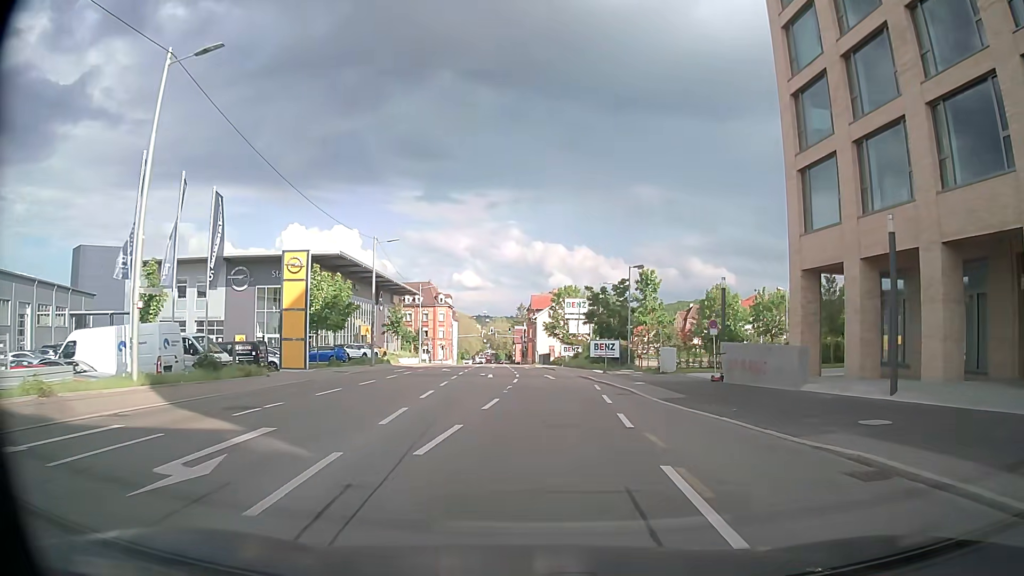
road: secondary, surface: asphalt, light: Day
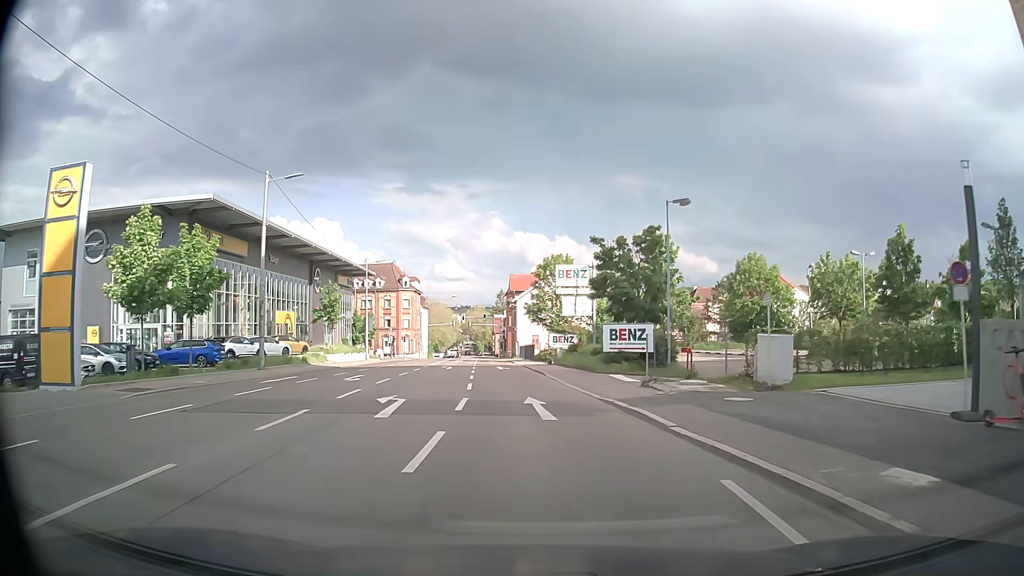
(+0.4, +19.5) m; +4°
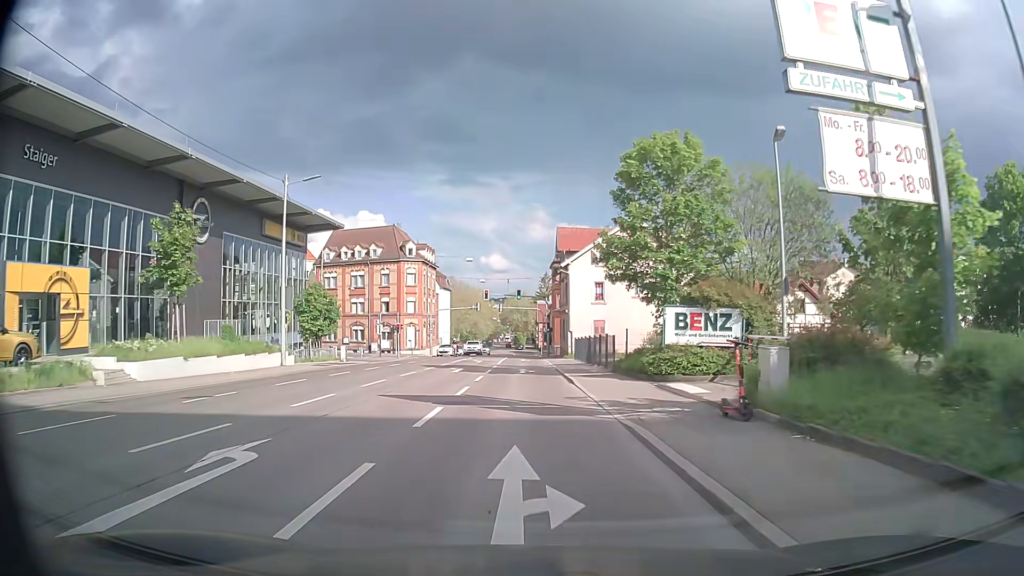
(-2.0, +33.4) m; -5°
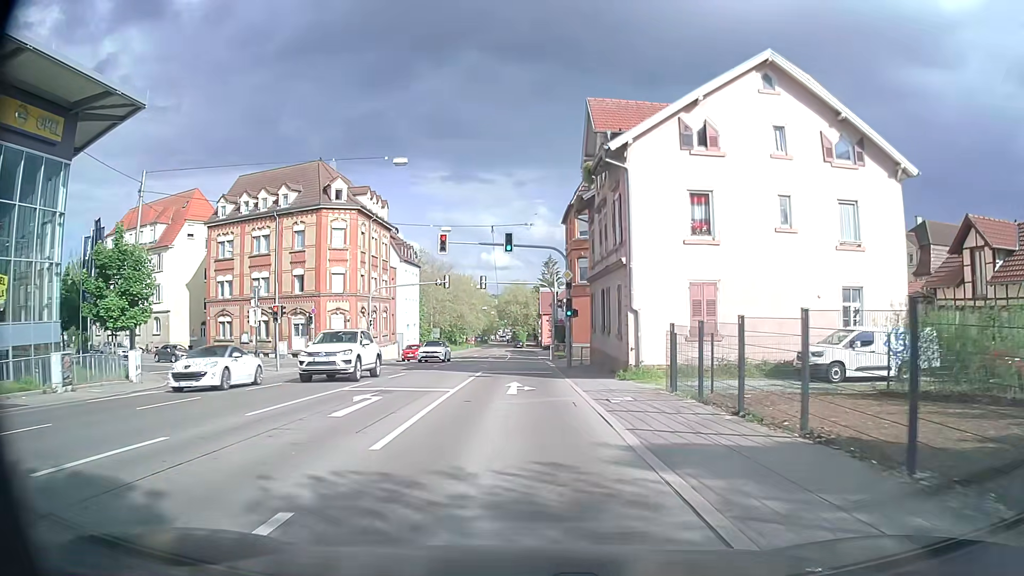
(-0.2, +32.1) m; 0°
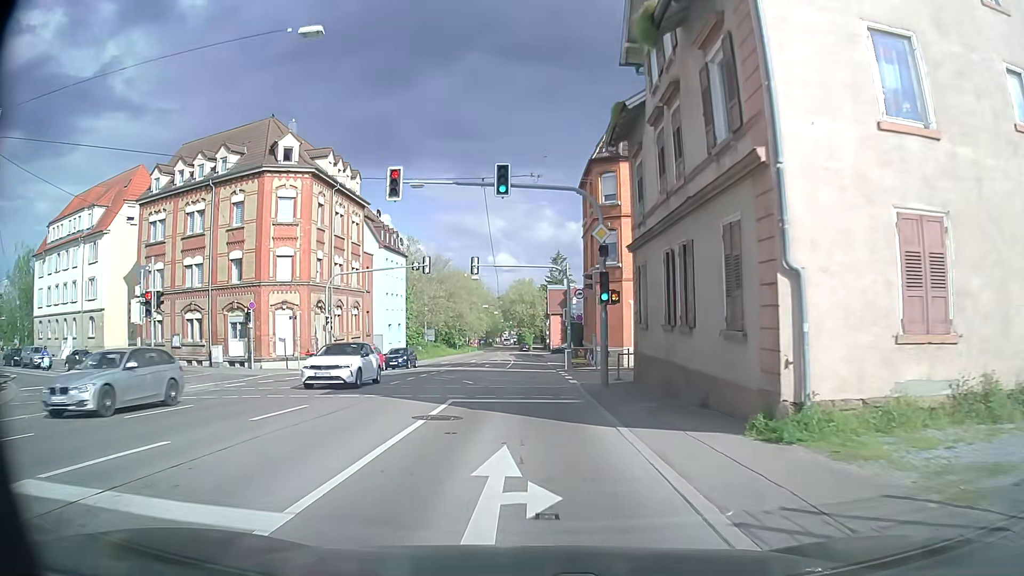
(-0.1, +12.7) m; -1°
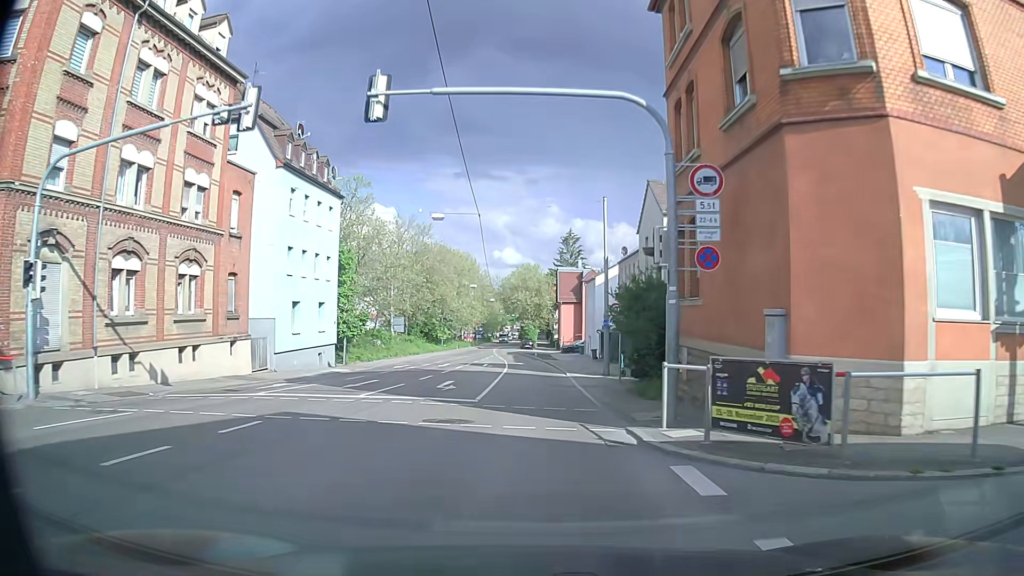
(-0.3, +25.9) m; 0°
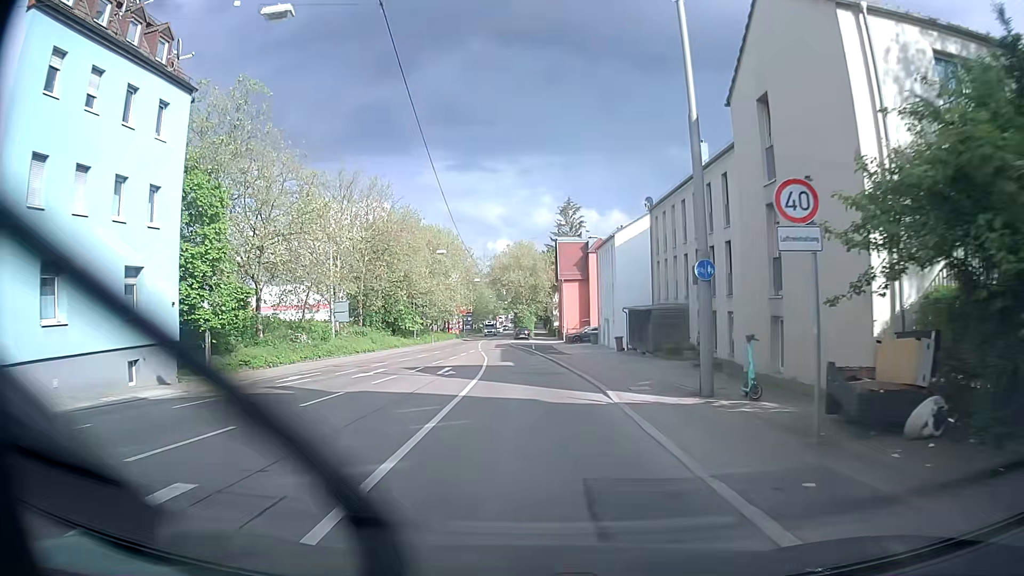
(0.0, +19.7) m; 0°
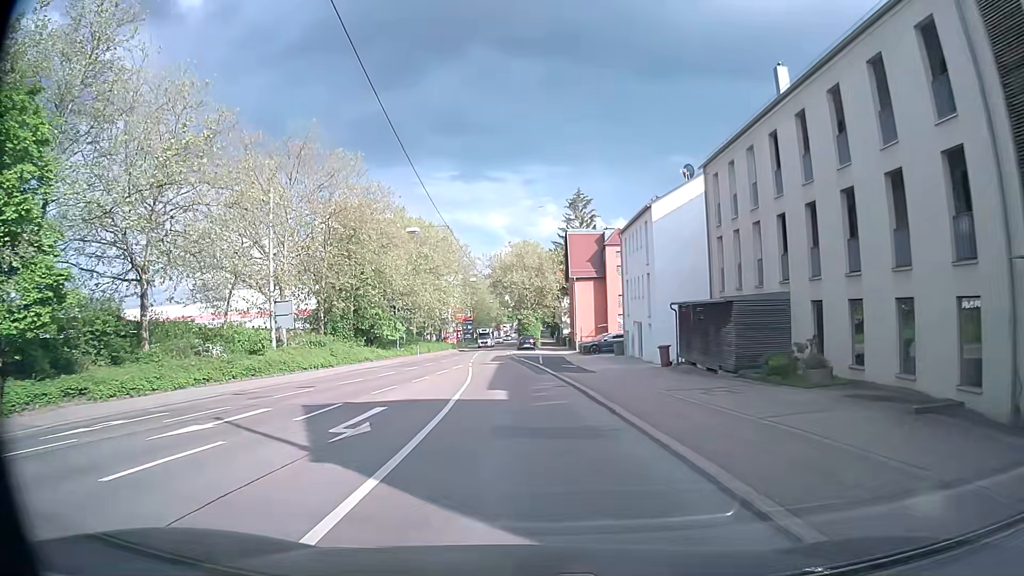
(0.0, +12.8) m; 0°
(0, +10) (-1, +20) (-2, +30) (-3, +40) (-3, +50) (-4, +60) (-5, +70) (-5, +80) (-5, +90) (-6, +100) m
